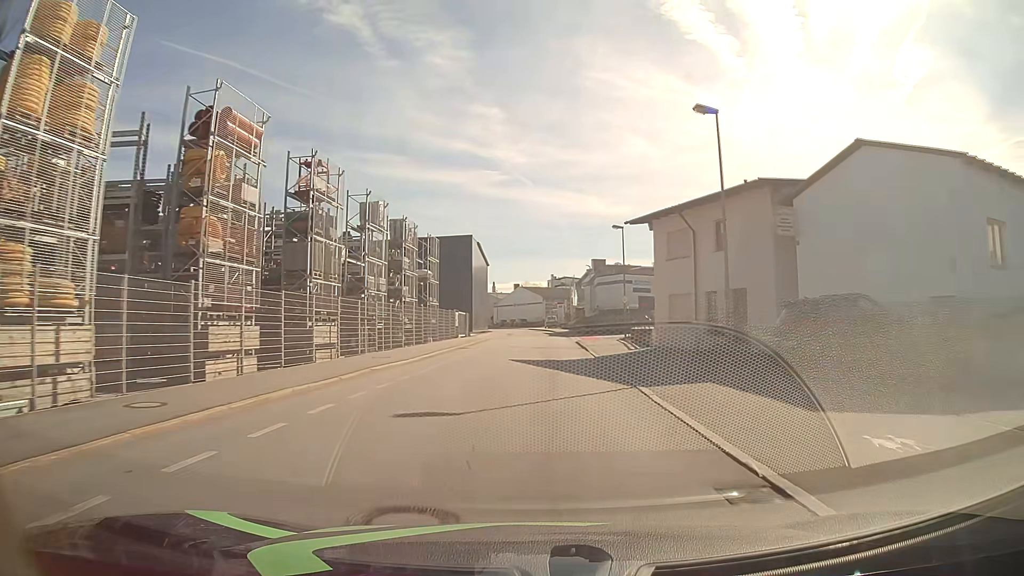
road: residential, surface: asphalt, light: Day
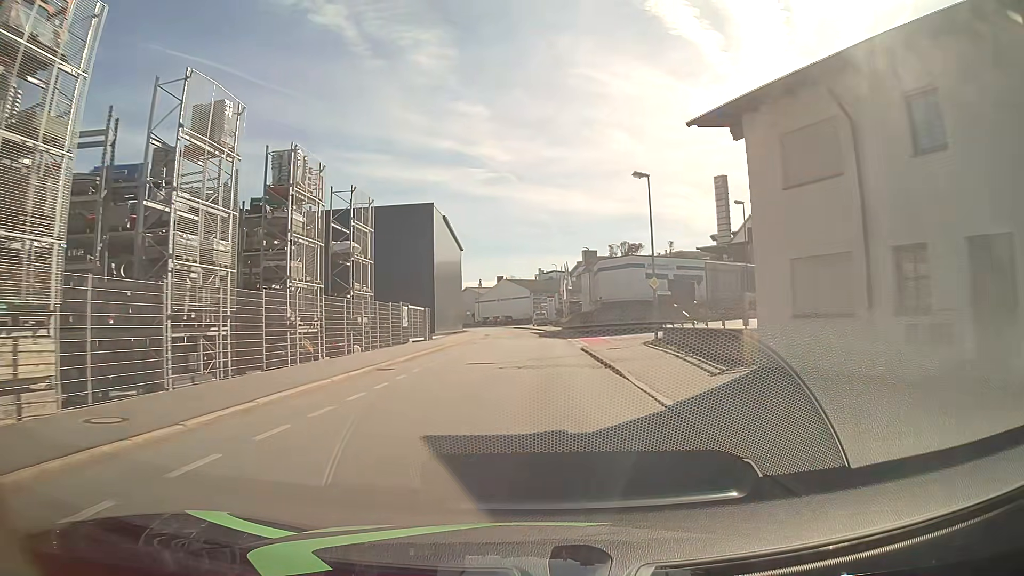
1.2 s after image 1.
(+0.1, +16.3) m; 0°
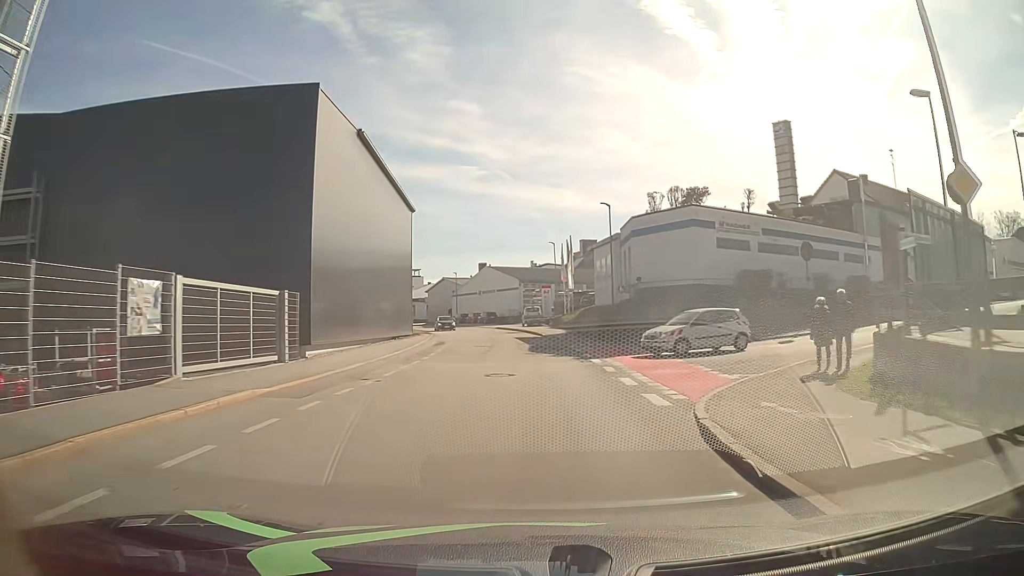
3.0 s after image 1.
(+0.4, +24.2) m; +1°
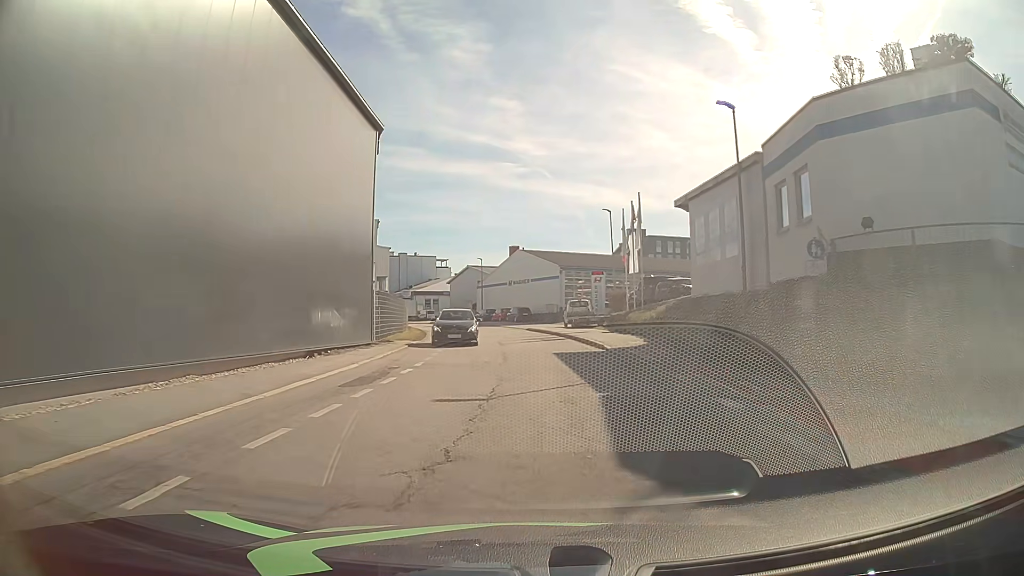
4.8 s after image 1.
(-0.4, +19.2) m; -3°
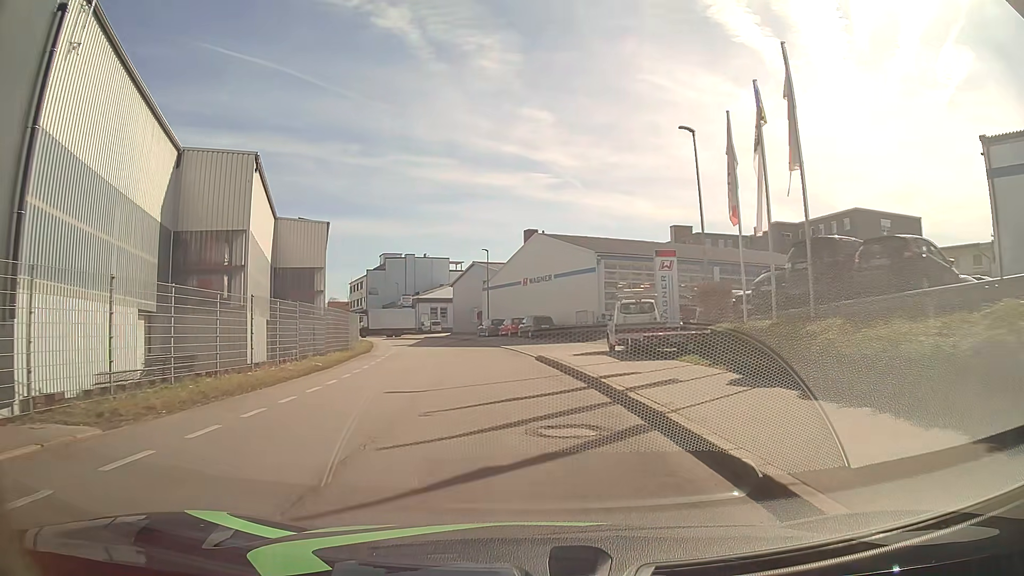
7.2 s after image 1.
(+0.7, +23.5) m; -2°
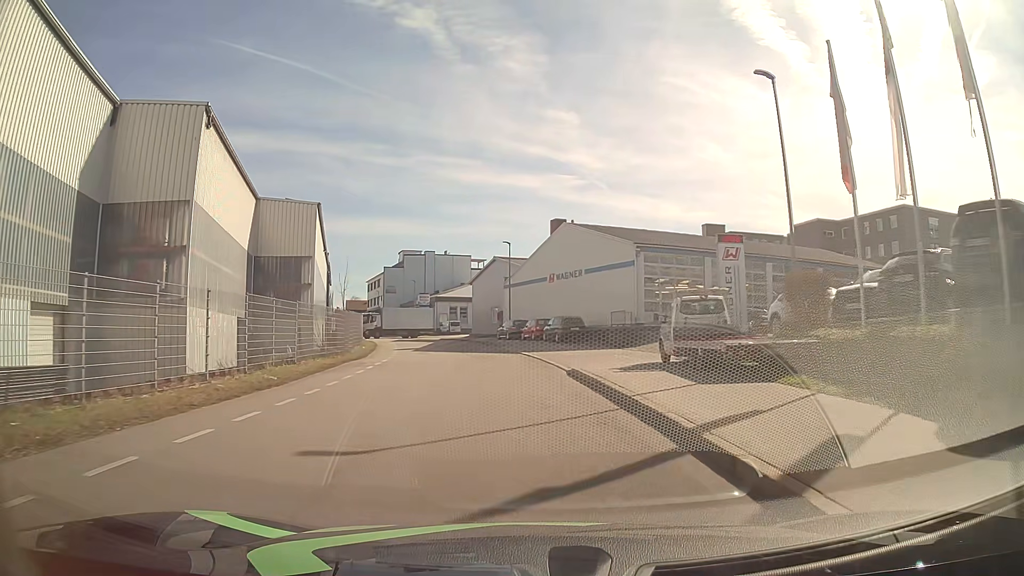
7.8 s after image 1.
(0.0, +6.4) m; -2°
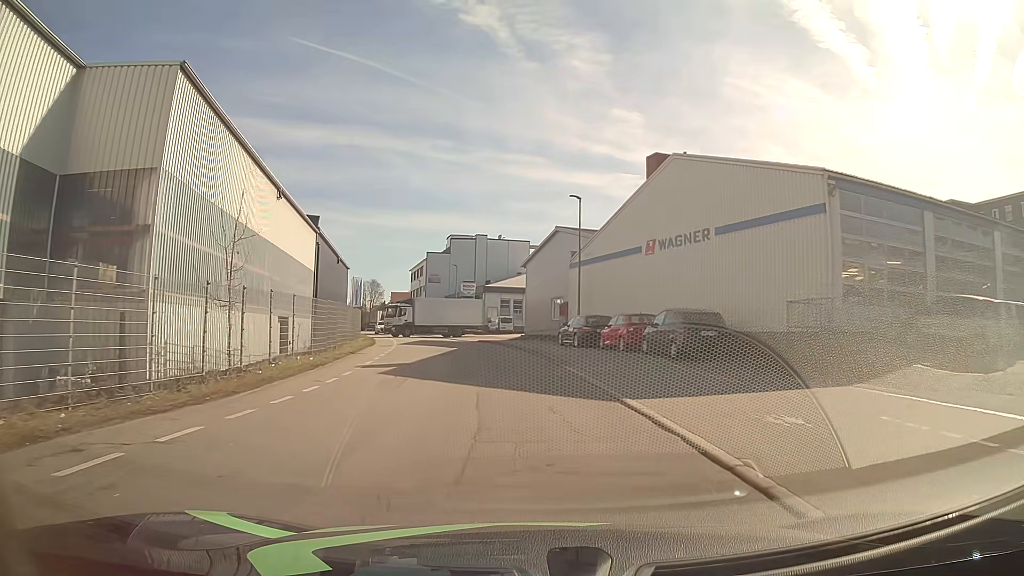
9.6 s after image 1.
(-1.3, +18.9) m; -7°
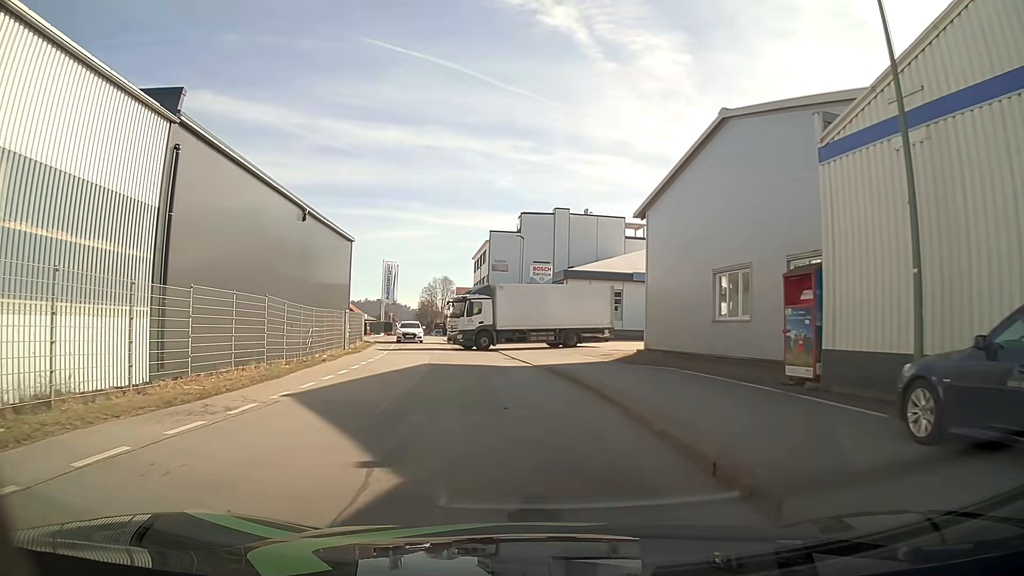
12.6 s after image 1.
(-1.7, +26.2) m; -9°
(0, +10) (0, +20) (-1, +30) (-3, +40) (-4, +50) (-5, +60) (-7, +70) (-8, +79) (-10, +89) (-12, +99) m
